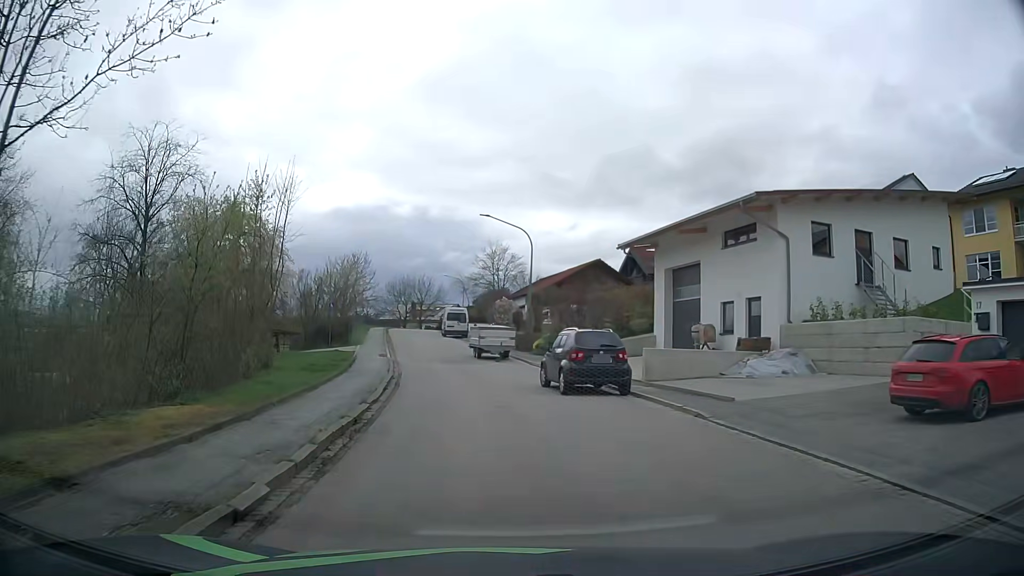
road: residential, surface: asphalt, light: Day
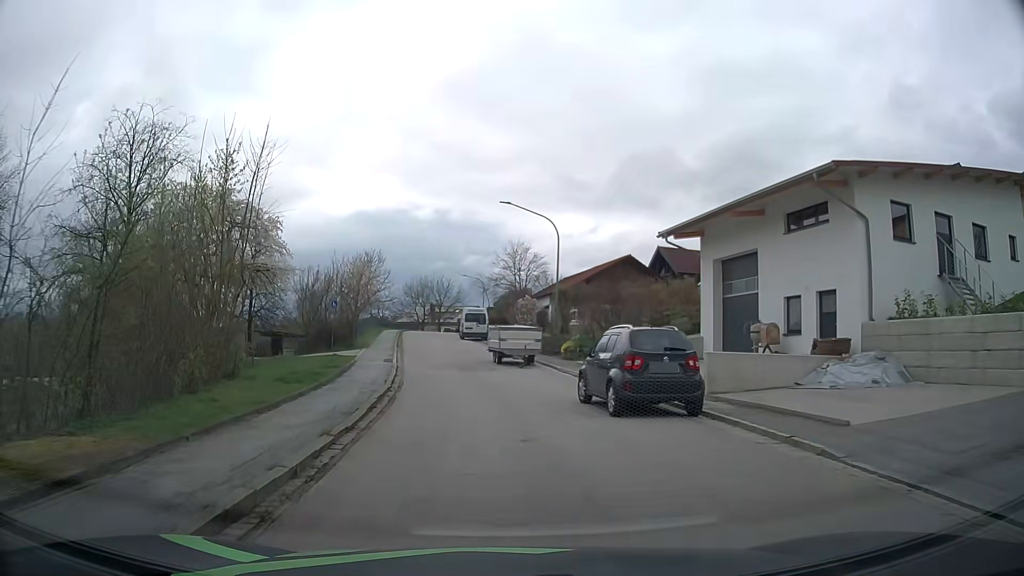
(-0.1, +4.4) m; -2°
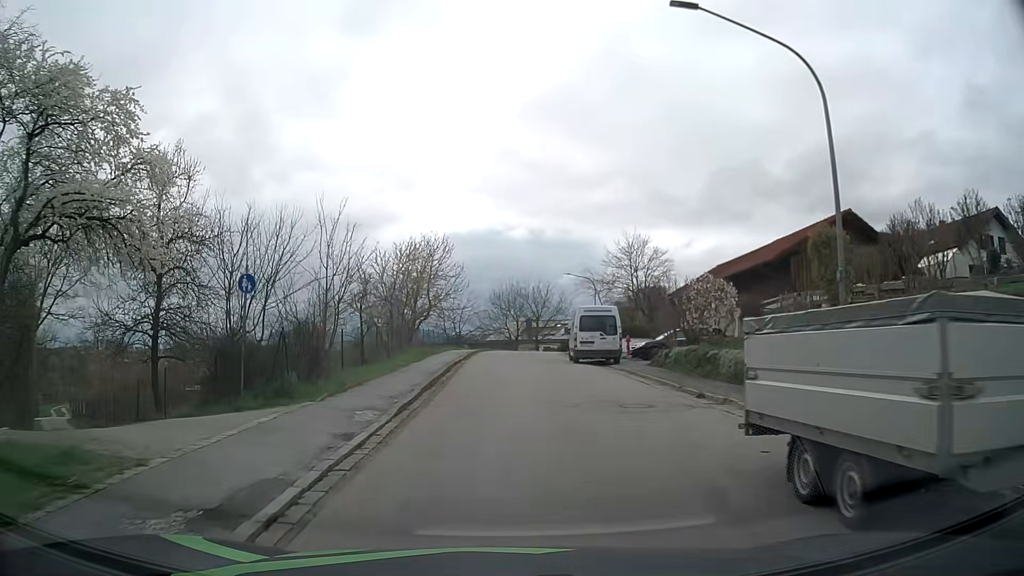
(-1.6, +22.8) m; -8°
(0, +10) (0, +20) (0, +30) (0, +40) (+2, +50) (+3, +60) (+6, +69) (+9, +79) (+14, +88) (+20, +96) m
